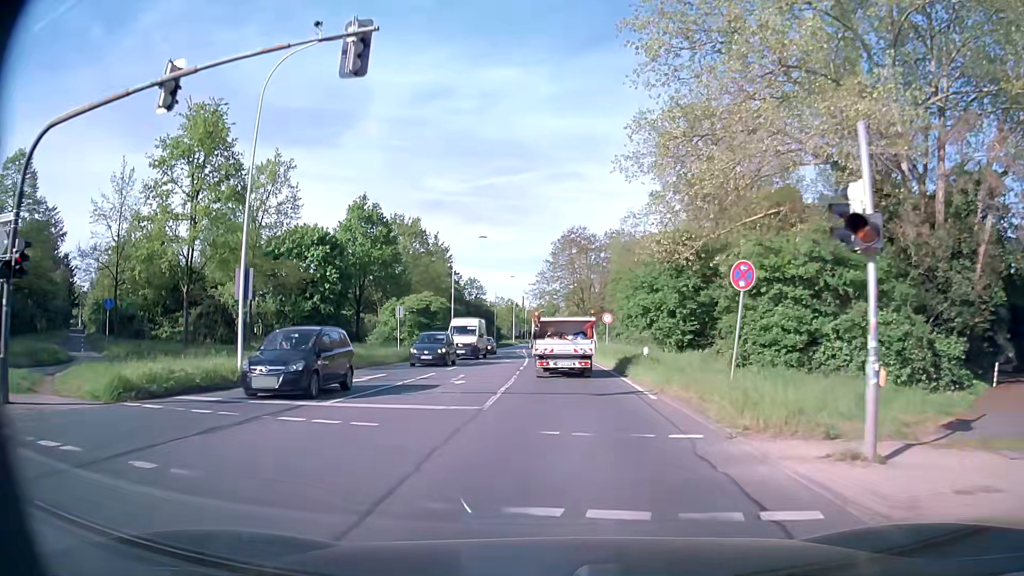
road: secondary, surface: asphalt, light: Day
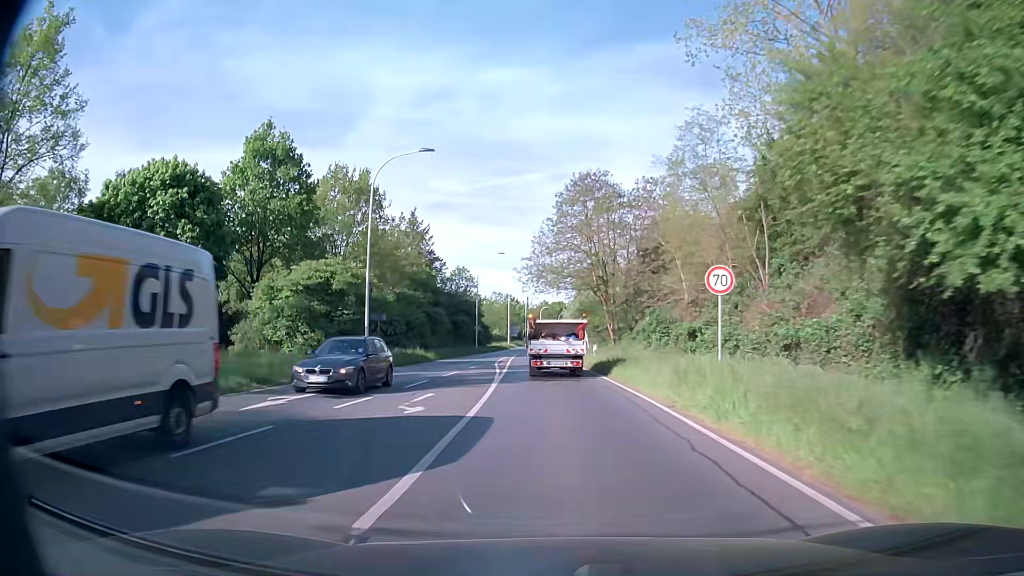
(-0.1, +28.1) m; -1°
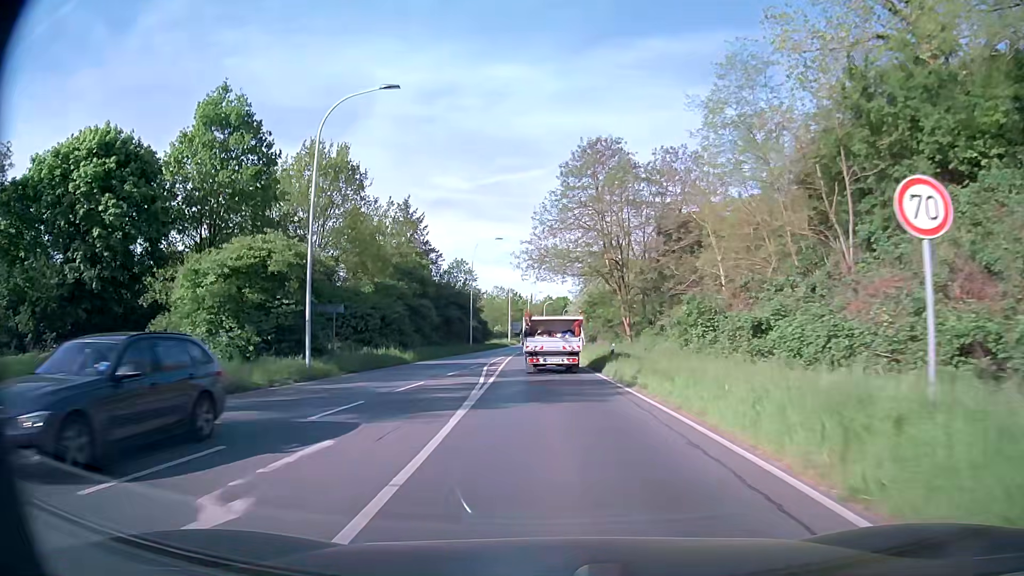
(0.0, +8.1) m; 0°
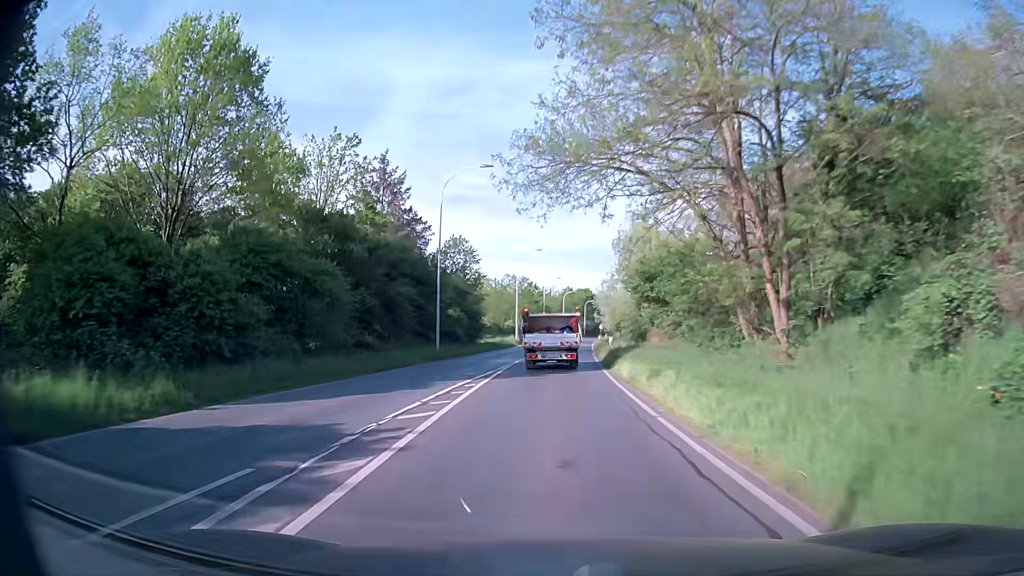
(-0.4, +25.6) m; -2°
(0, +10) (0, +20) (0, +30) (0, +40) (+1, +50) (+1, +60) (+2, +70) (+3, +80) (+3, +90) (+4, +100) m
